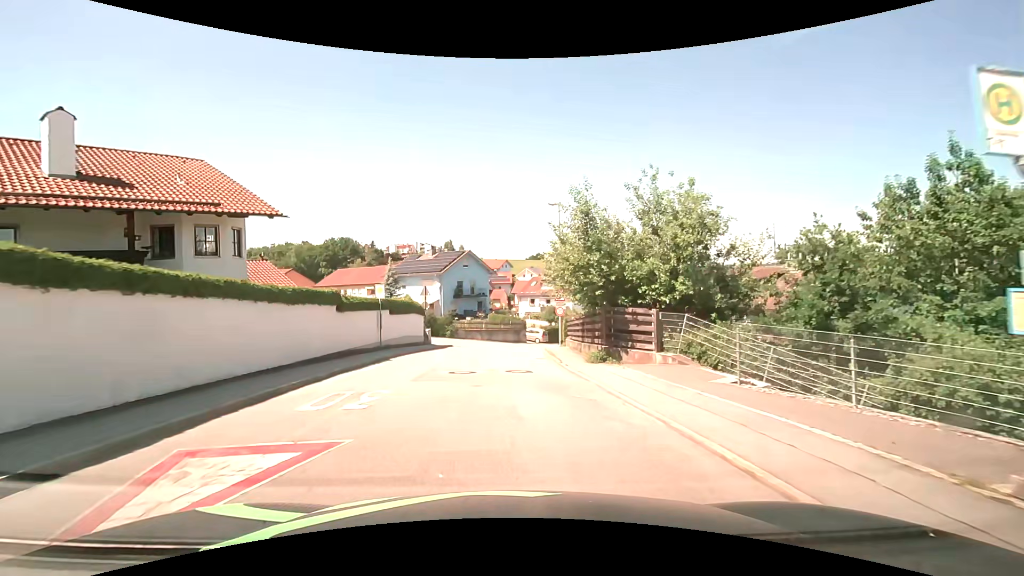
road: residential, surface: asphalt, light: Day
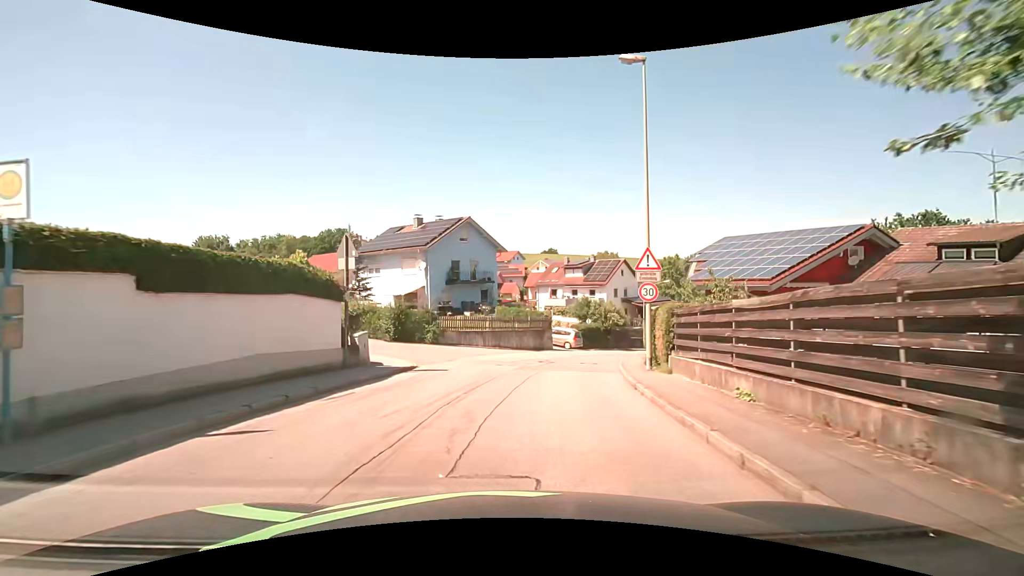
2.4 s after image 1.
(-0.5, +18.7) m; -2°
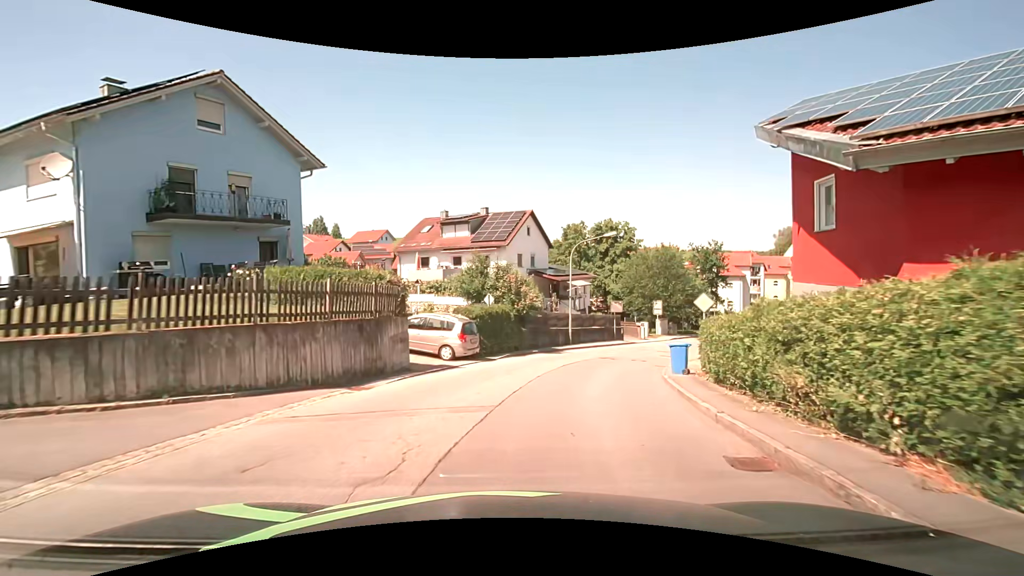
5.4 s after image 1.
(+2.6, +22.8) m; +16°
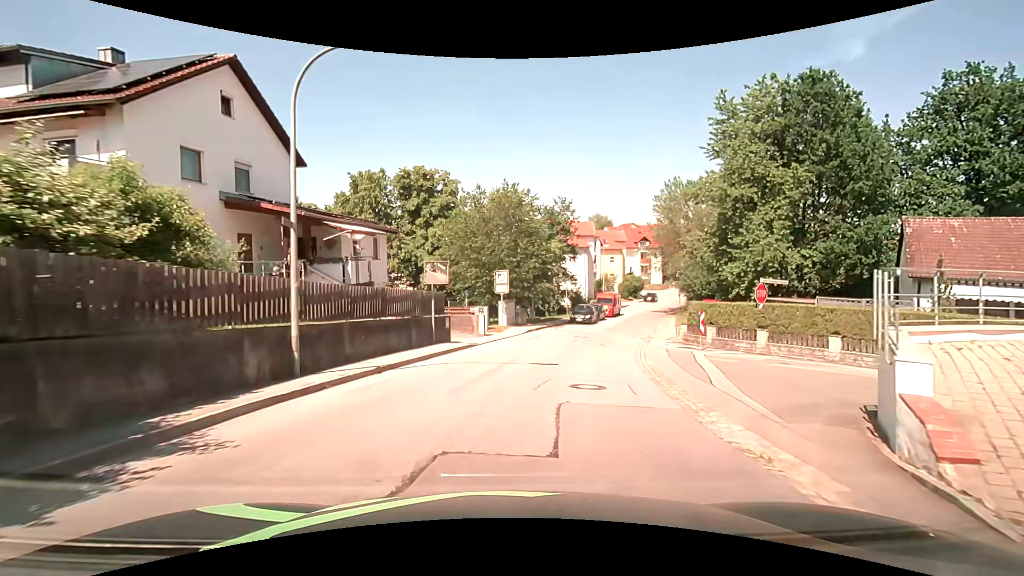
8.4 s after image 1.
(+3.6, +22.2) m; +20°
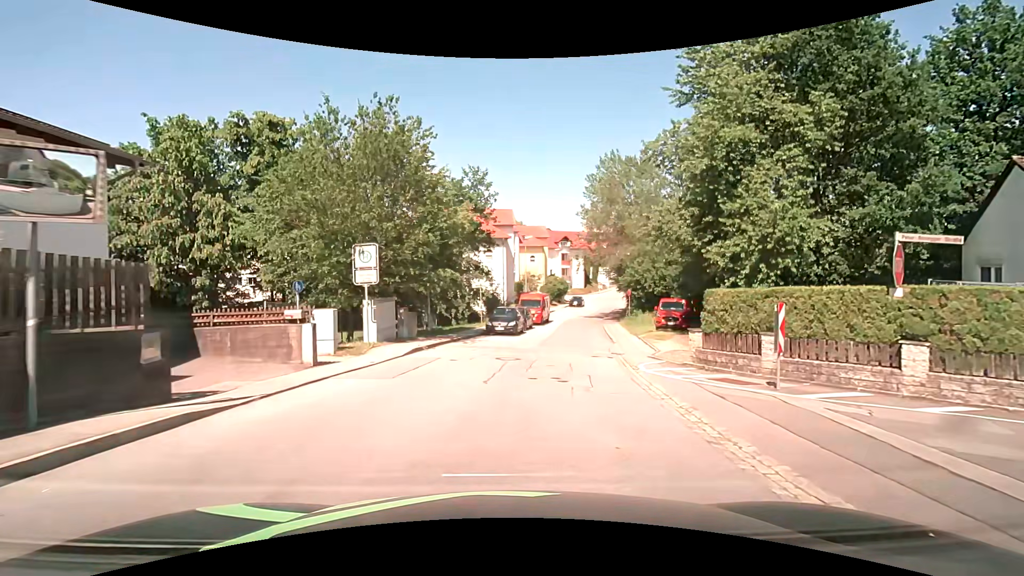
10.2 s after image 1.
(+1.1, +13.3) m; +10°
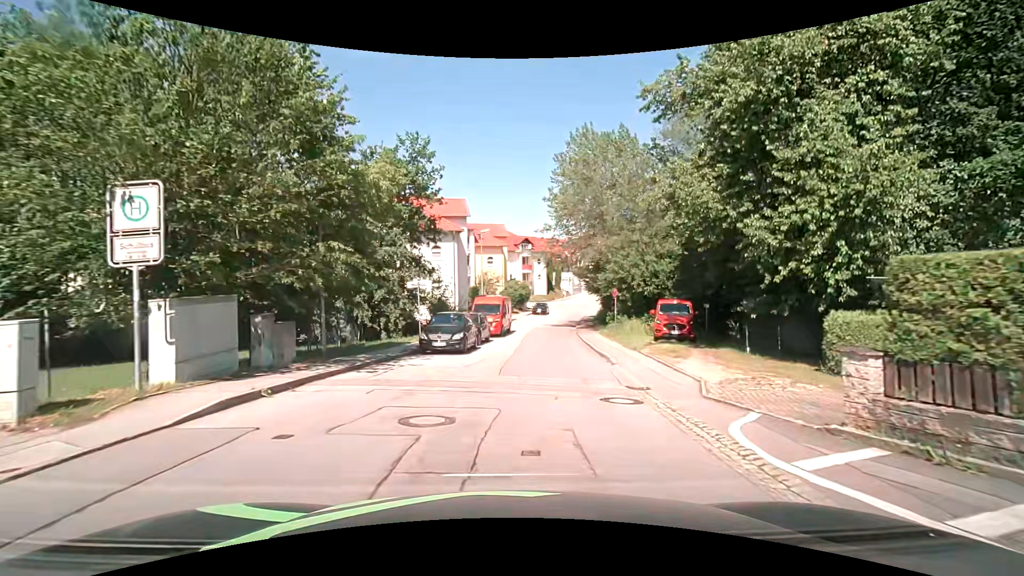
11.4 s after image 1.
(+0.3, +8.8) m; +4°
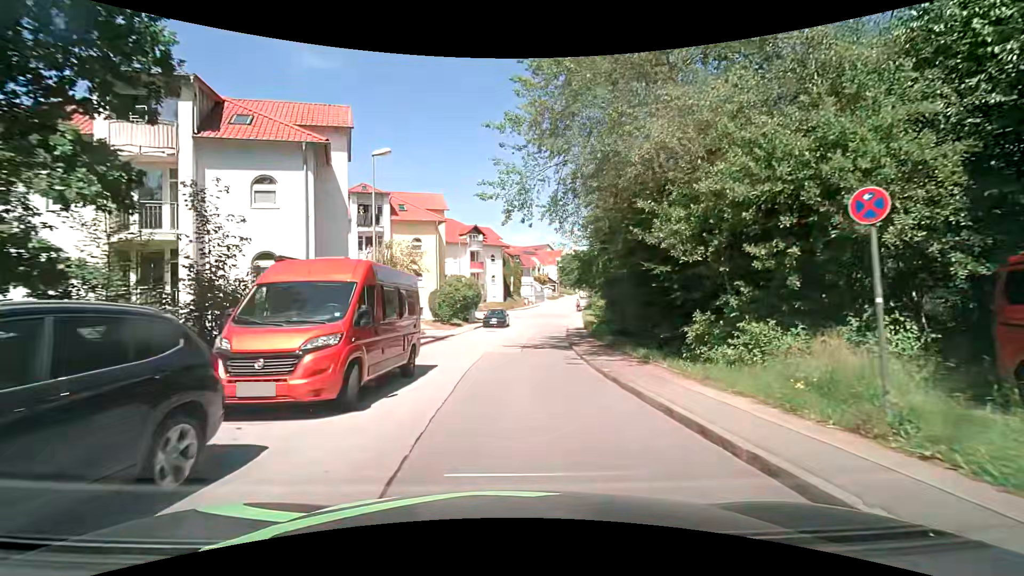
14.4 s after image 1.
(+1.3, +22.2) m; +4°
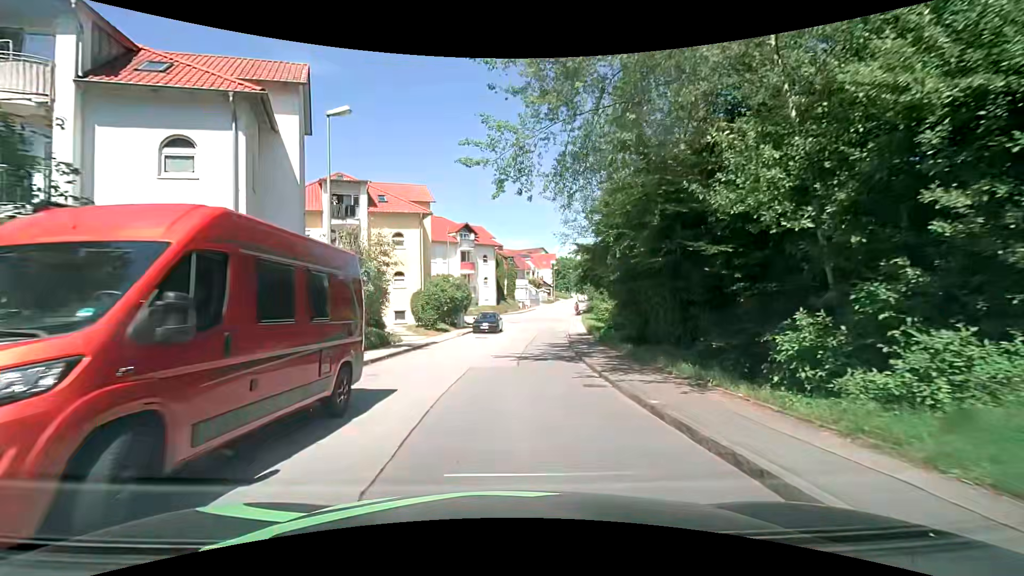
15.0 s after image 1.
(+0.1, +4.4) m; +1°
(0, +10) (+1, +20) (+2, +30) (+3, +40) (+4, +50) (+6, +60) (+8, +69) (+10, +79) (+12, +89) (+14, +99) m
